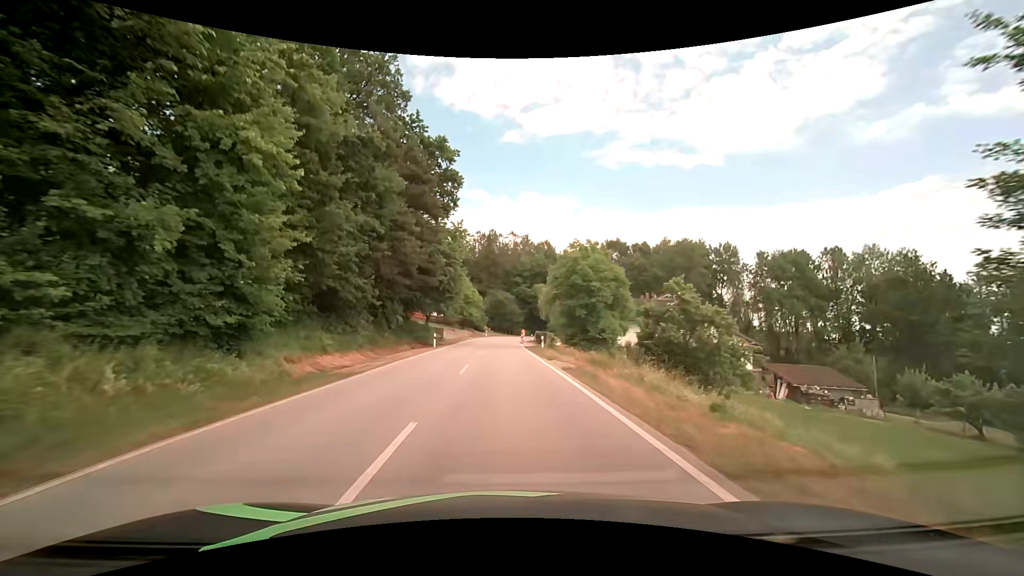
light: Day
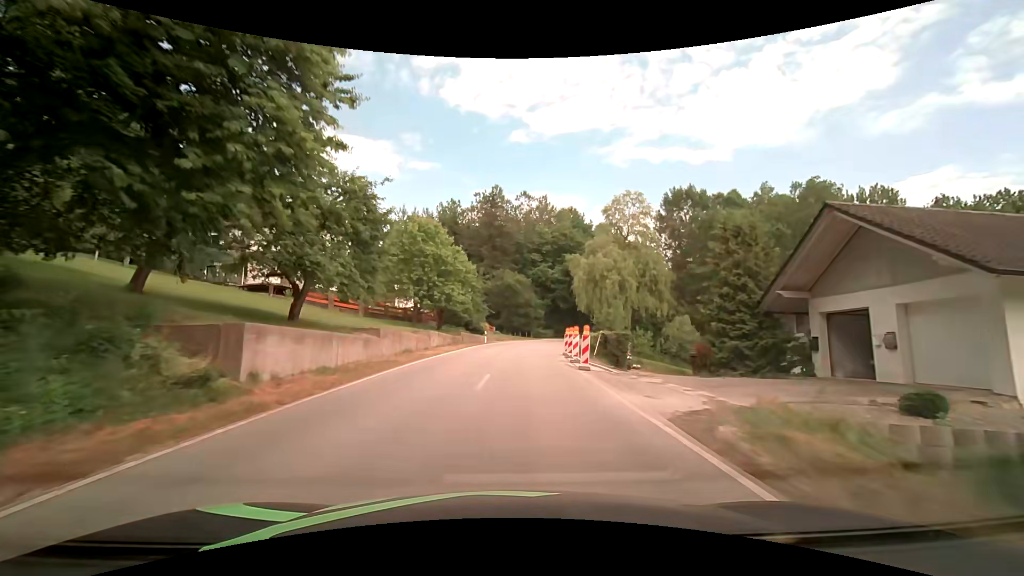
(-0.6, +40.6) m; -1°
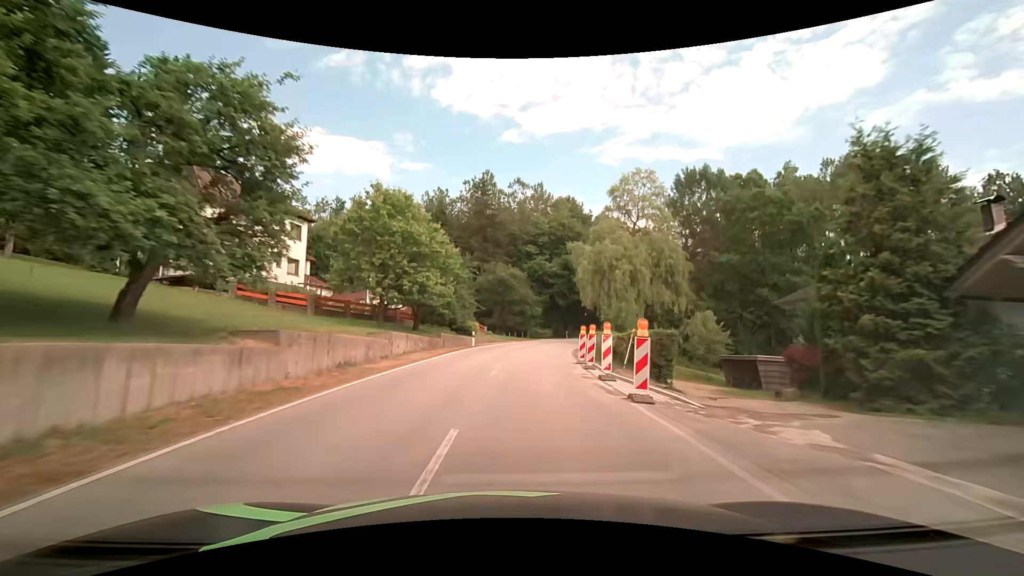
(+0.1, +8.6) m; +2°
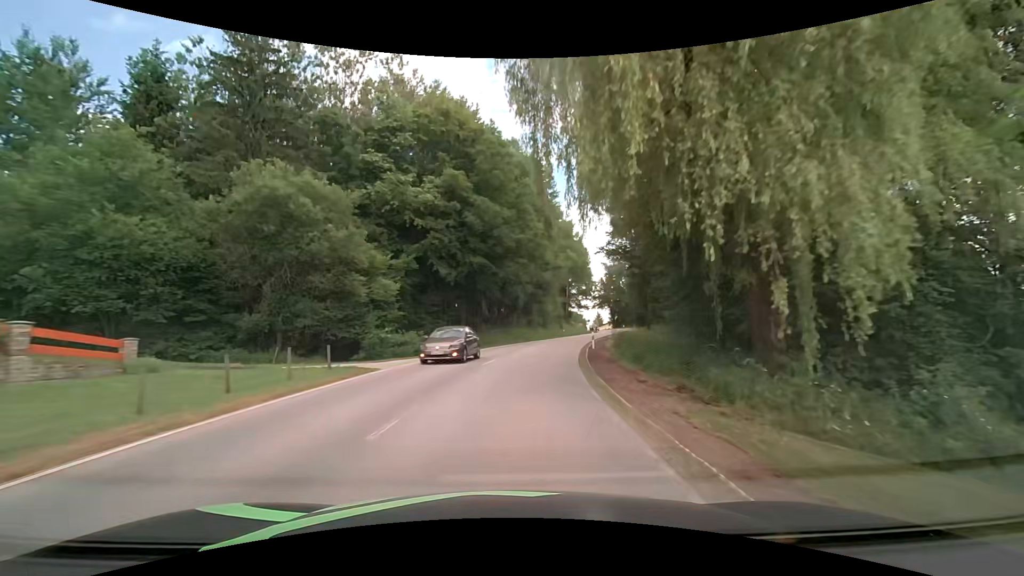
(+3.6, +44.5) m; +12°
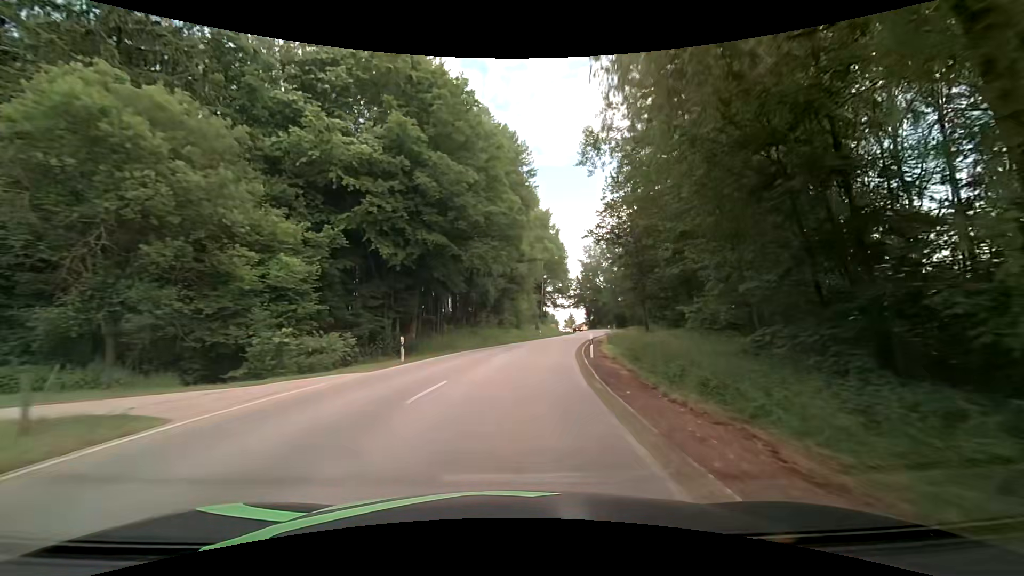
(+0.3, +9.5) m; +3°
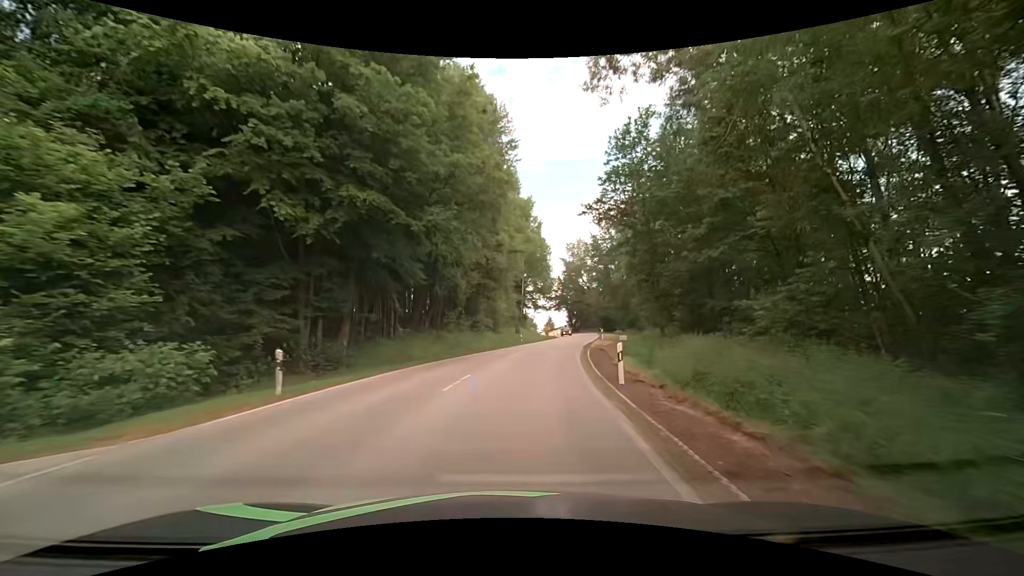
(+0.3, +9.7) m; +3°
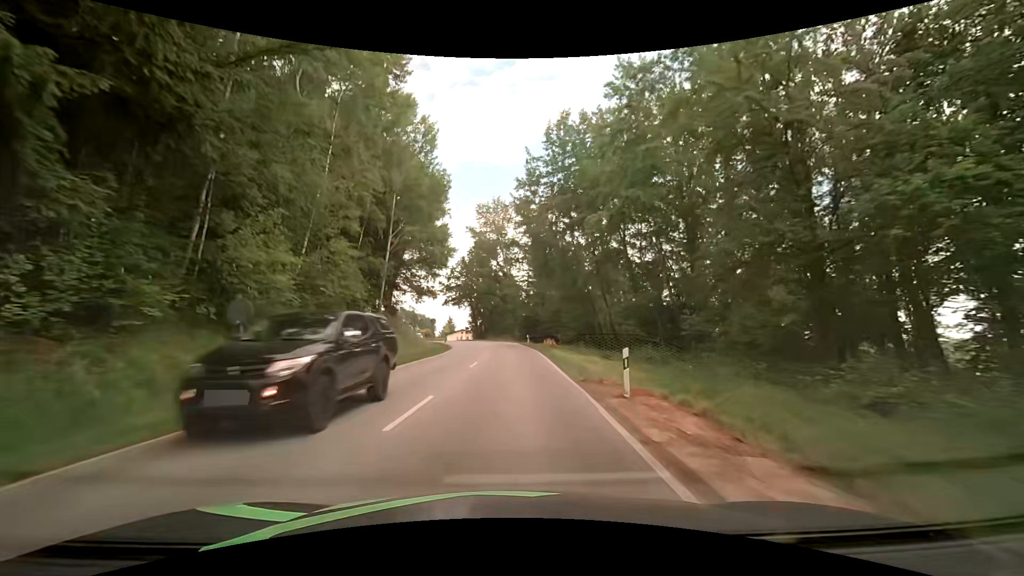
(+4.4, +40.3) m; +11°
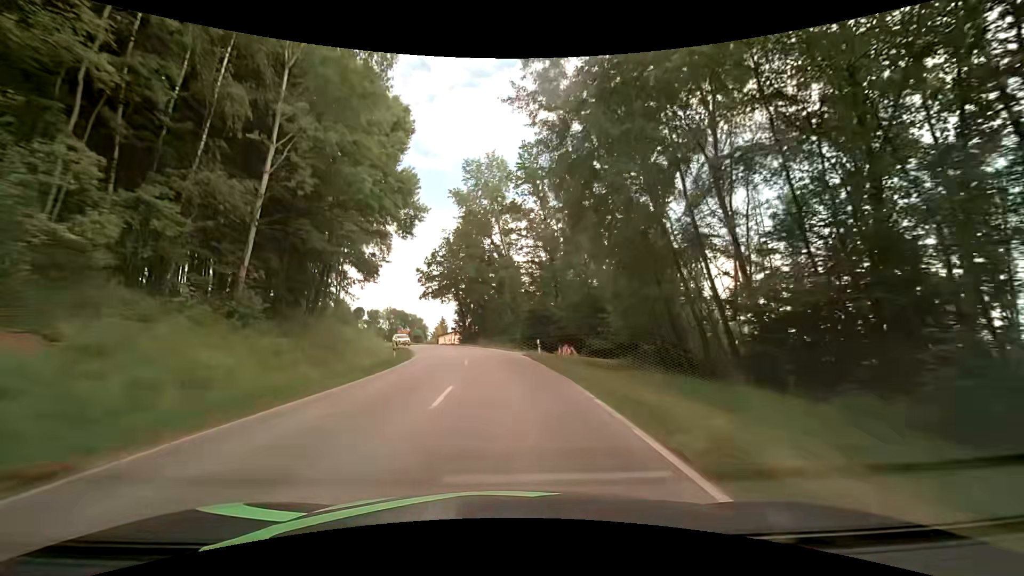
(-0.1, +21.7) m; -1°
(0, +10) (0, +20) (-1, +30) (-2, +40) (-3, +50) (-6, +60) (-9, +69) (-12, +78) (-17, +87) (-22, +96) m
